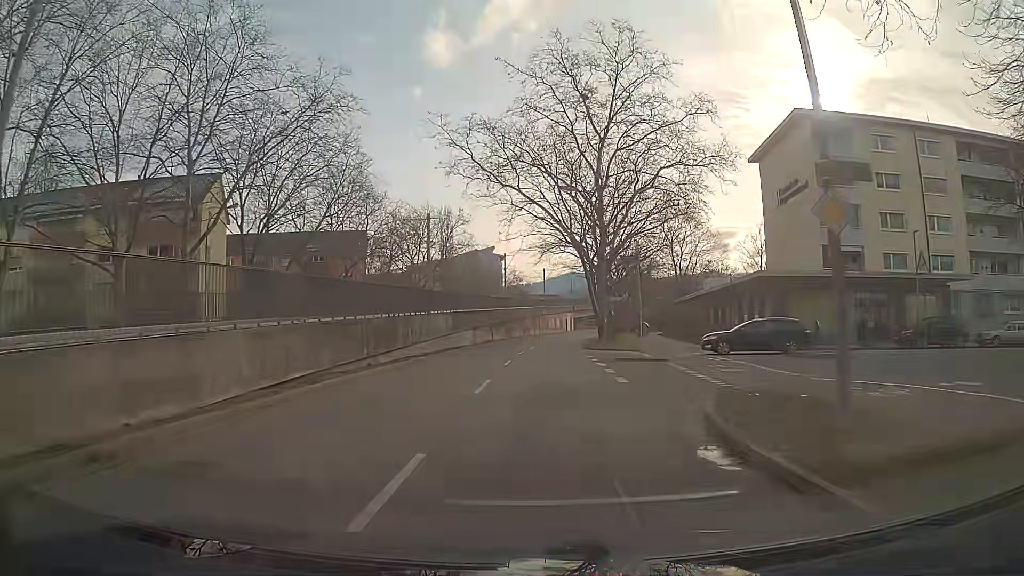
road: tertiary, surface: asphalt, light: Day
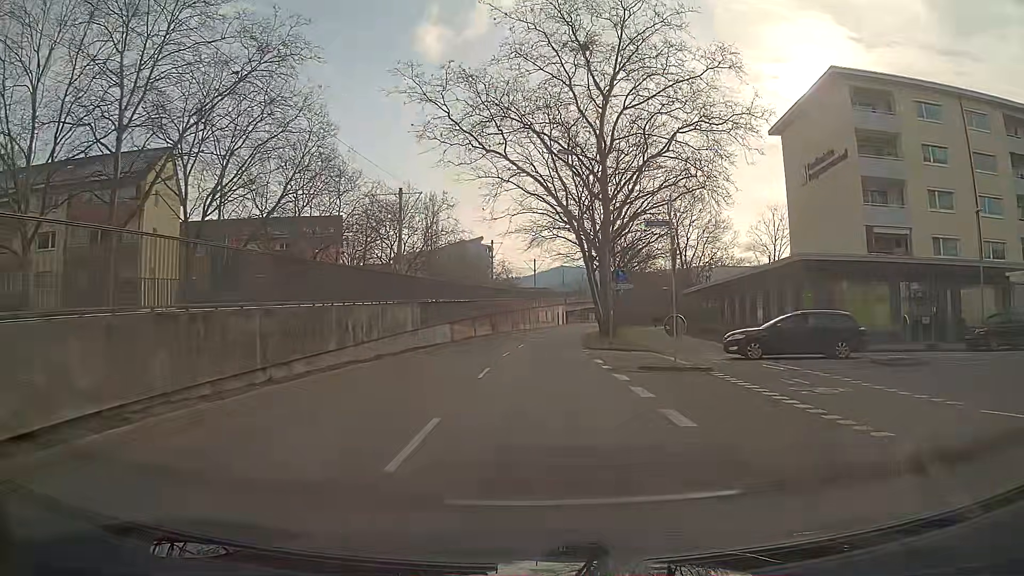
(+0.1, +7.3) m; +1°
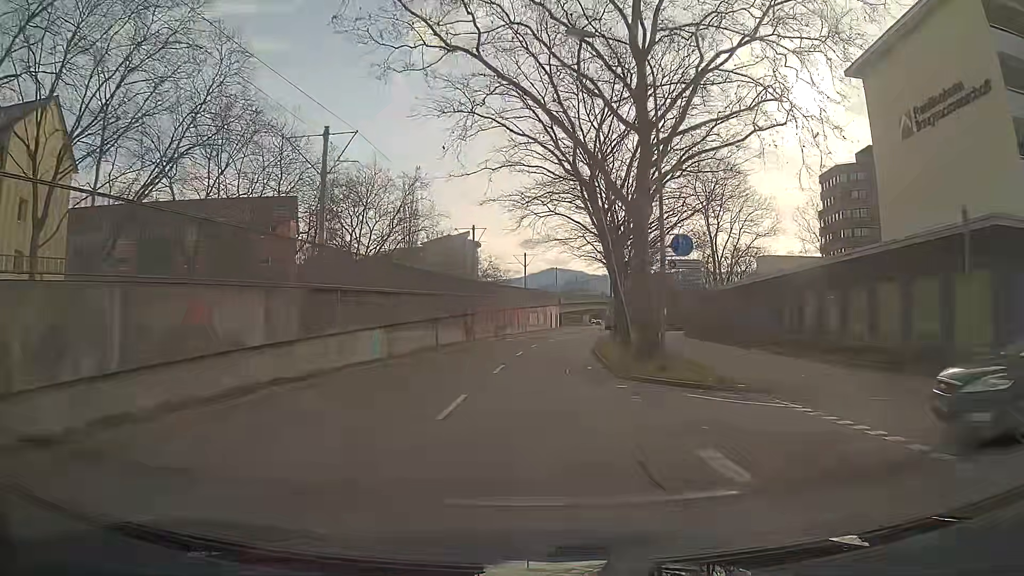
(+0.2, +14.5) m; +1°
